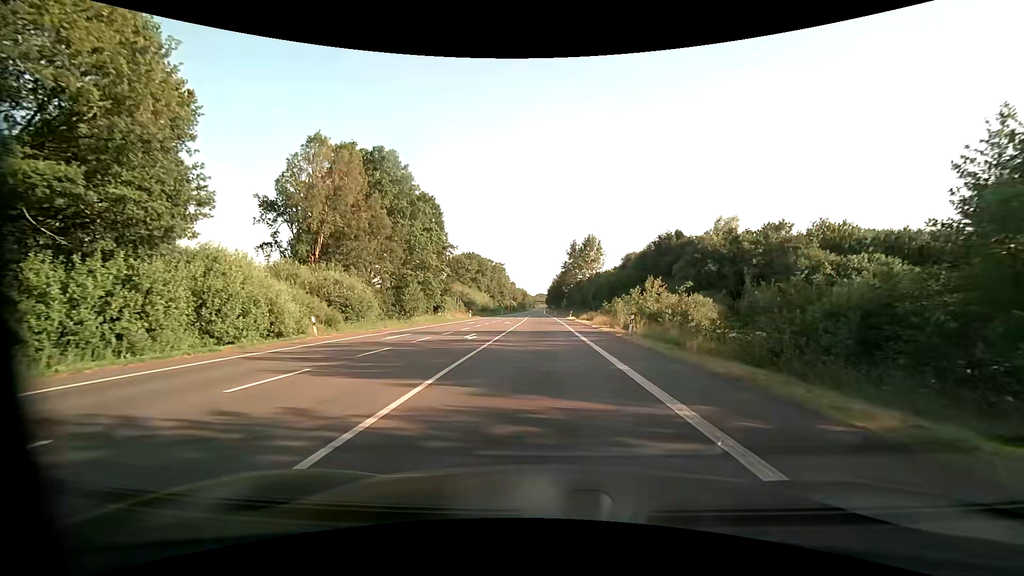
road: primary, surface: asphalt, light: Day
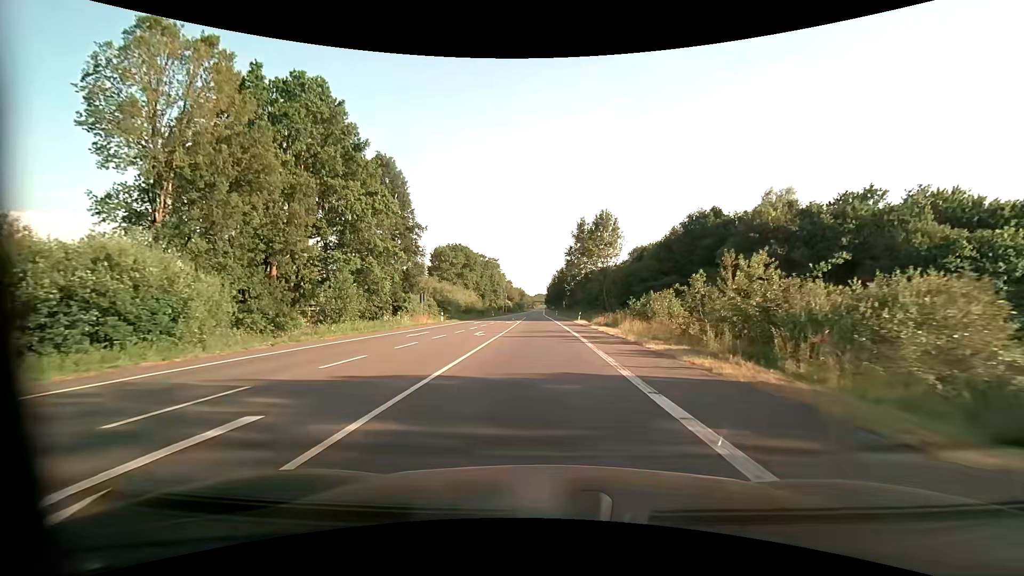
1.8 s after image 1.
(0.0, +20.9) m; 0°
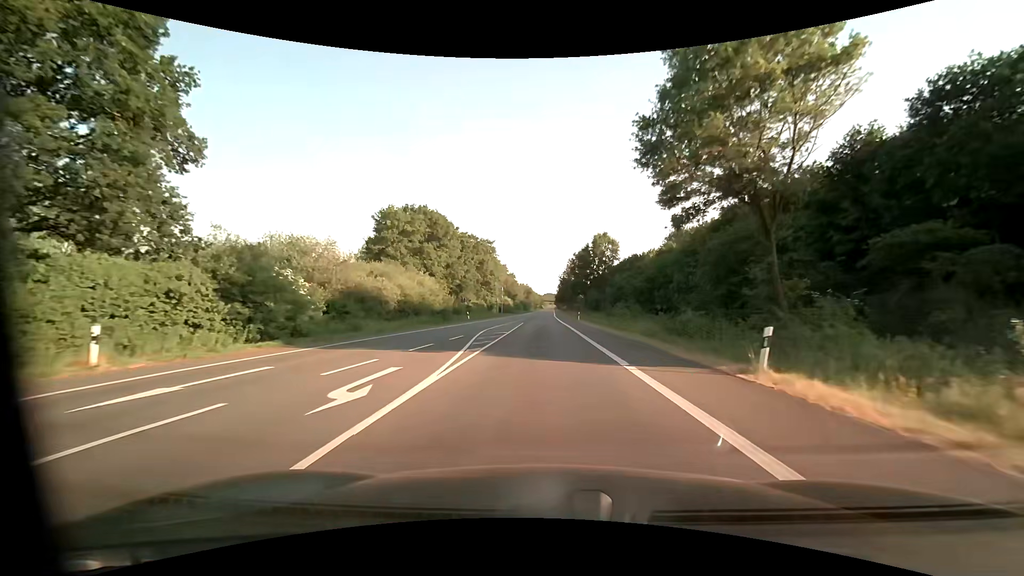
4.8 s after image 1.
(-0.5, +45.0) m; -1°
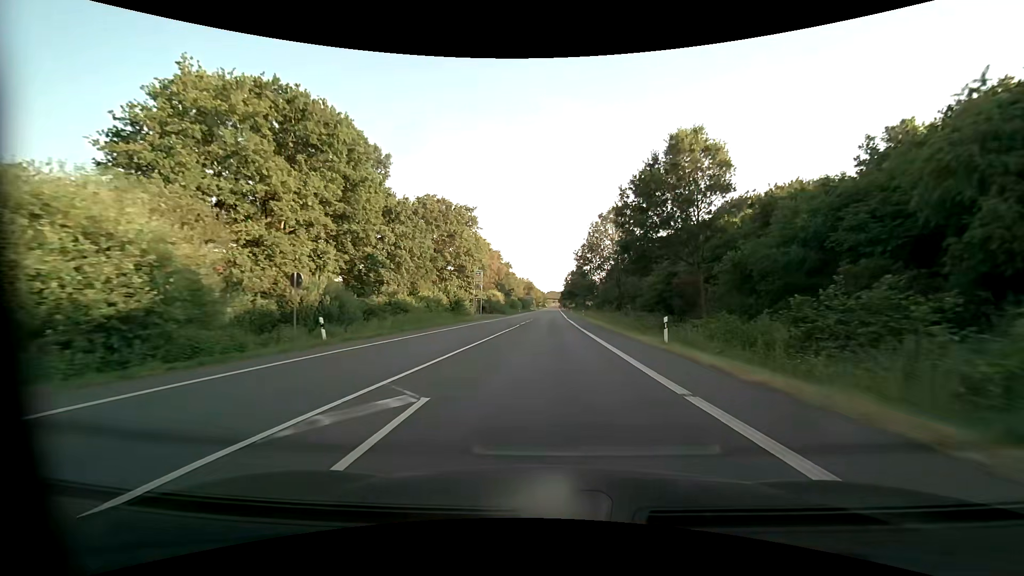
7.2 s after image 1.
(-0.2, +41.2) m; 0°
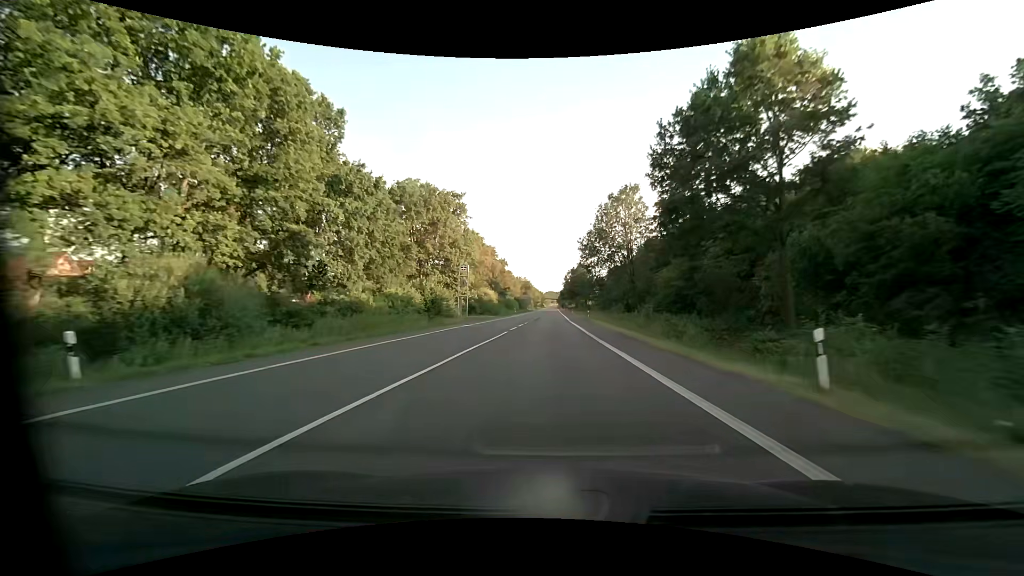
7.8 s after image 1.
(0.0, +10.7) m; 0°
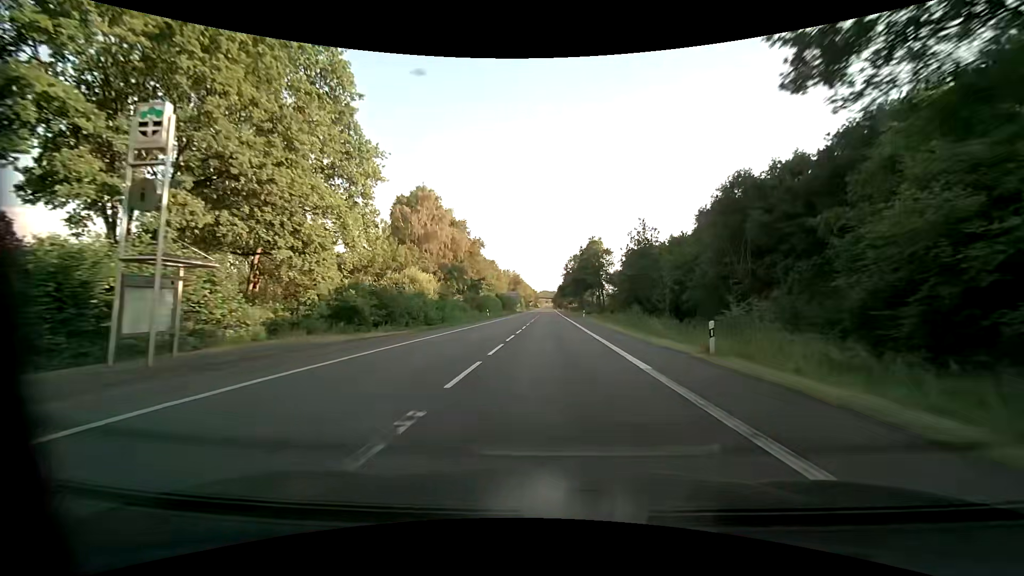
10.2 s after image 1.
(+0.2, +44.5) m; +1°
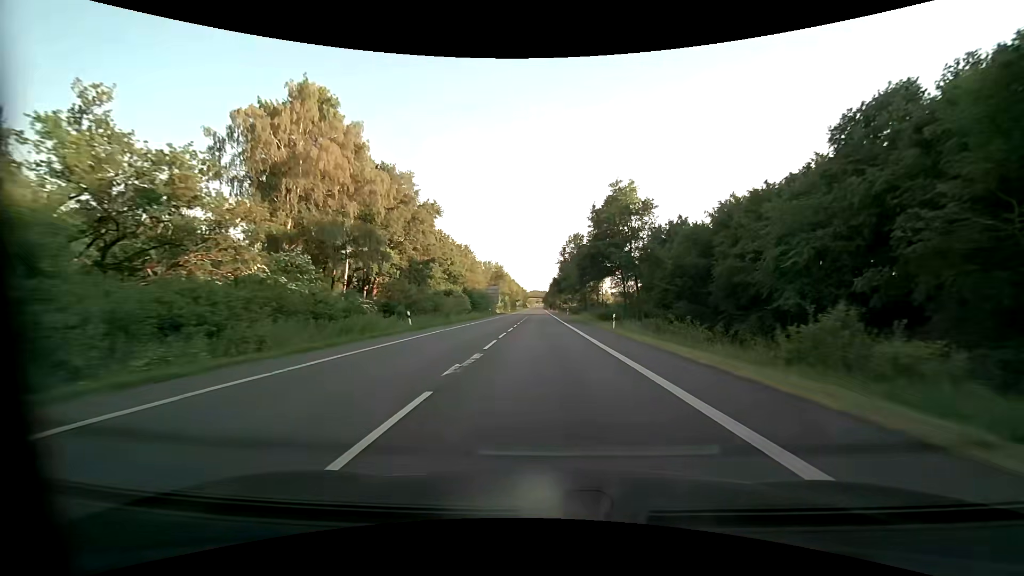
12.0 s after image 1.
(+0.3, +34.8) m; +1°
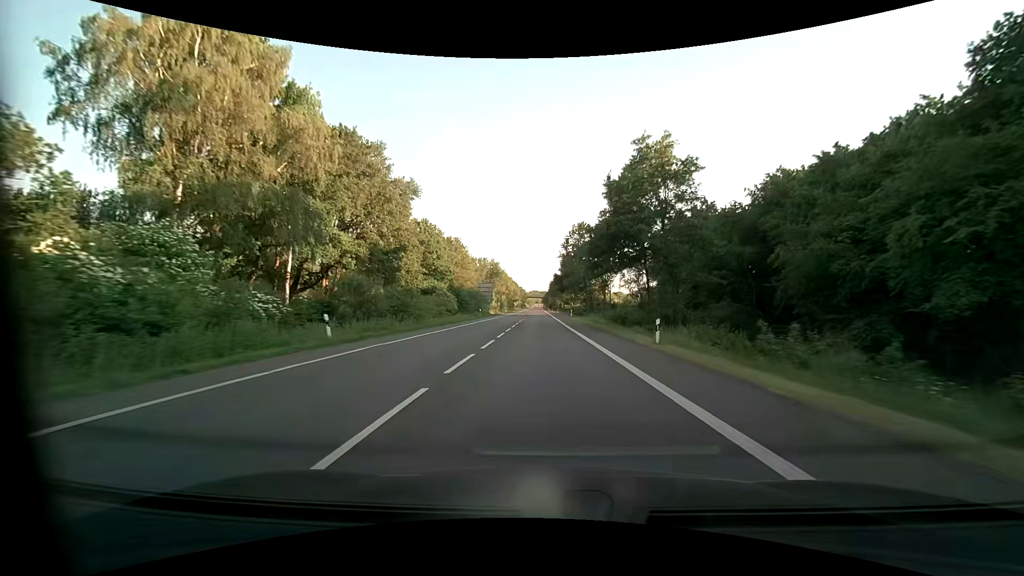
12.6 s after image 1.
(0.0, +11.7) m; 0°
(0, +10) (0, +20) (0, +30) (0, +40) (0, +50) (0, +60) (0, +70) (-1, +80) (-1, +90) (-1, +100) m
